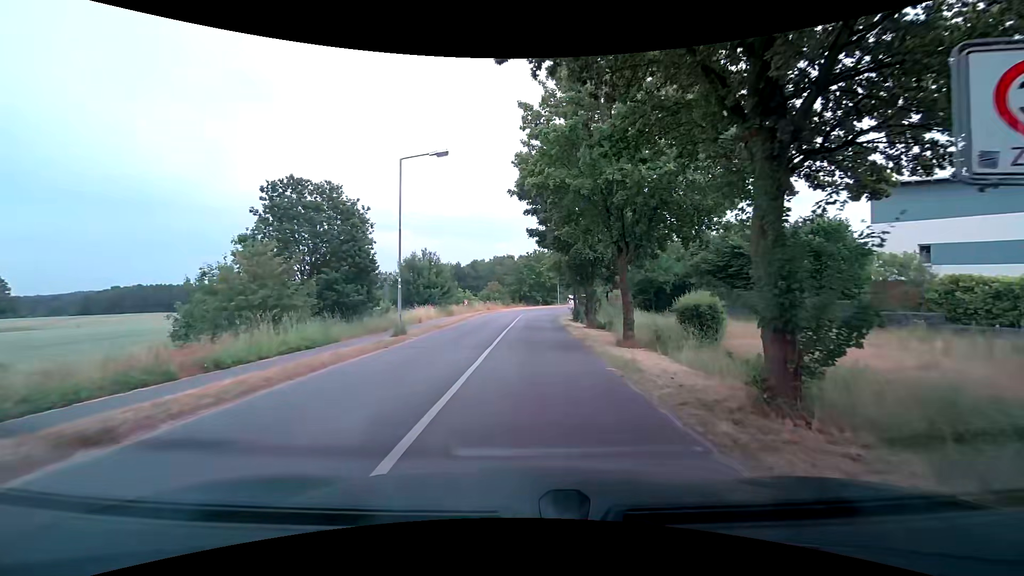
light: Day
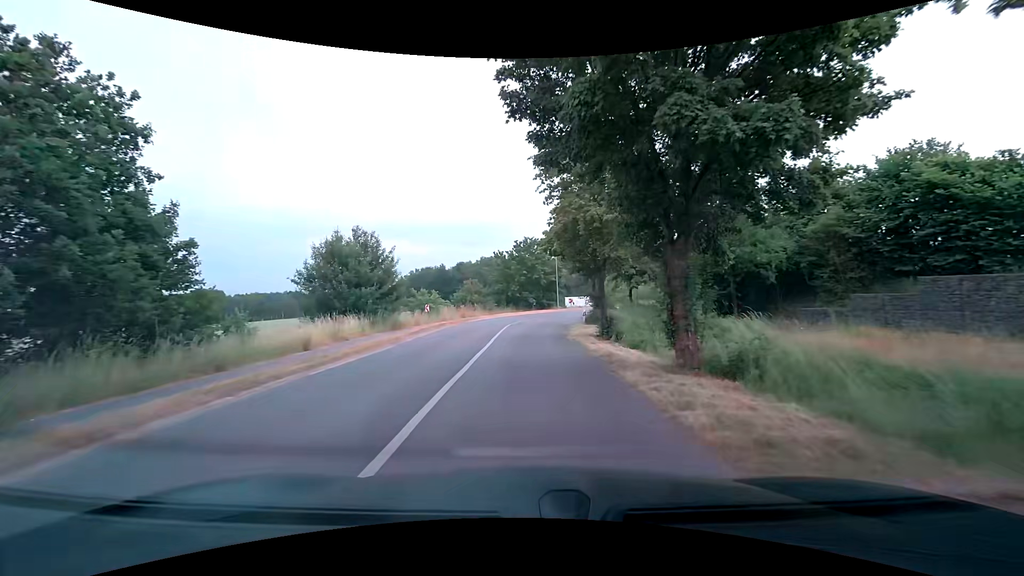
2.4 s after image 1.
(+0.1, +16.5) m; 0°
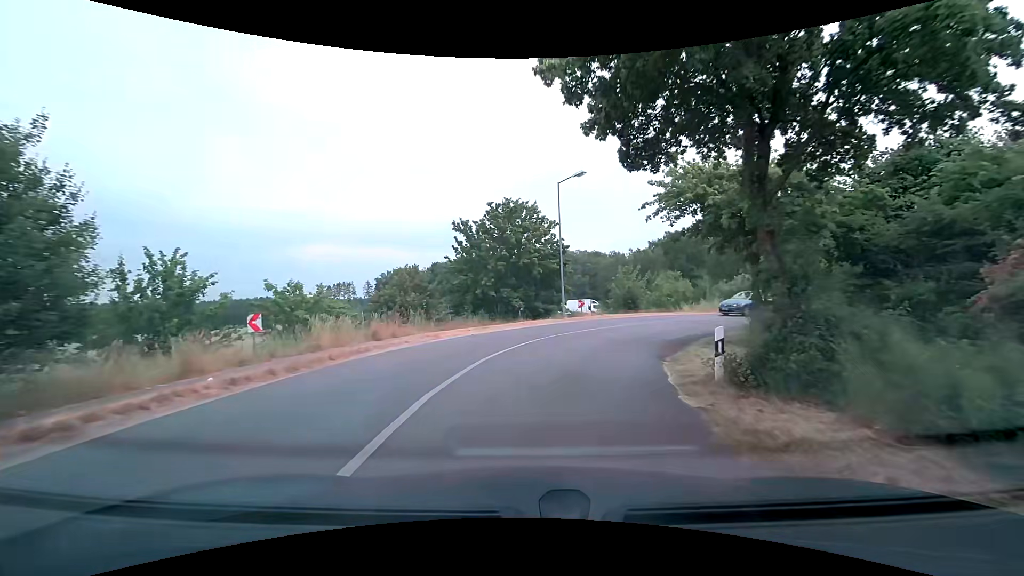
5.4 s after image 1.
(+0.2, +22.1) m; +1°
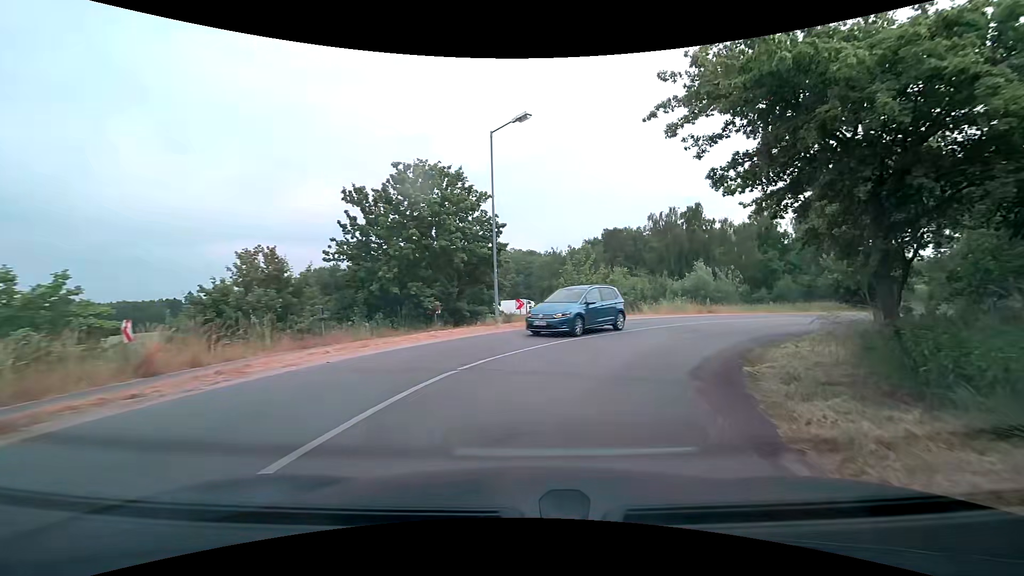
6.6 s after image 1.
(+0.5, +8.6) m; +8°
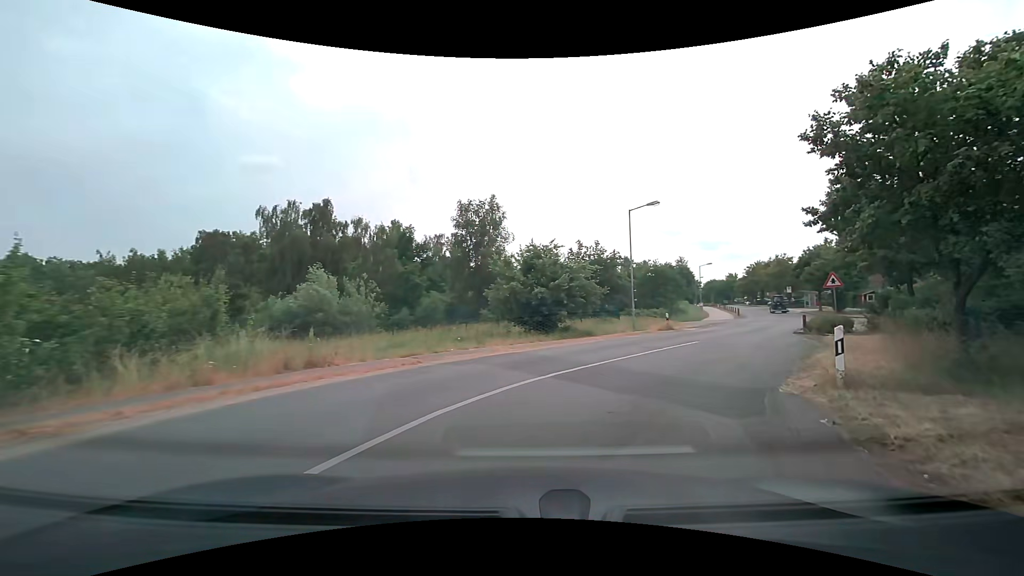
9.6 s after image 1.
(+6.4, +18.8) m; +40°
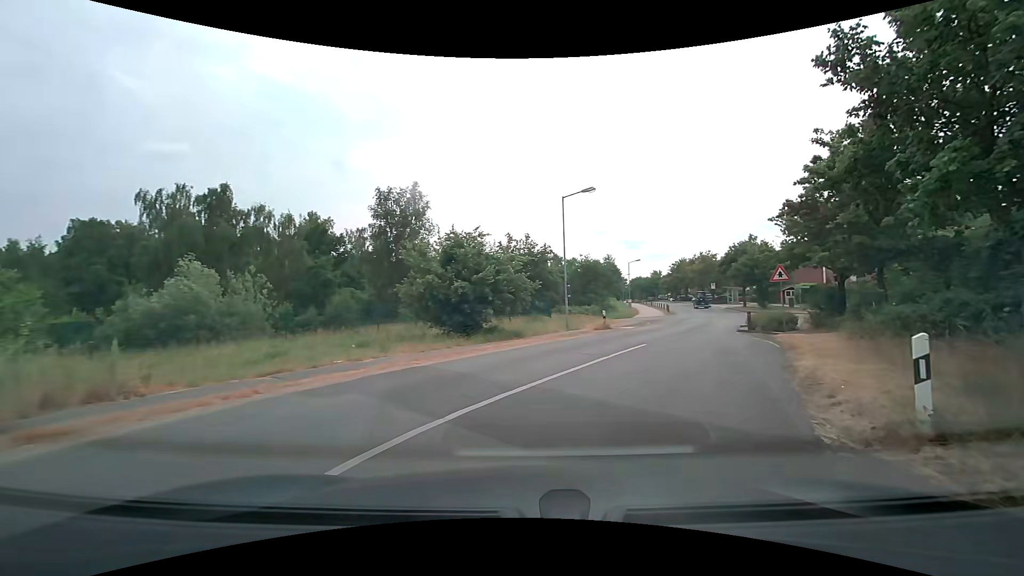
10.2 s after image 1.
(+0.2, +3.7) m; +7°
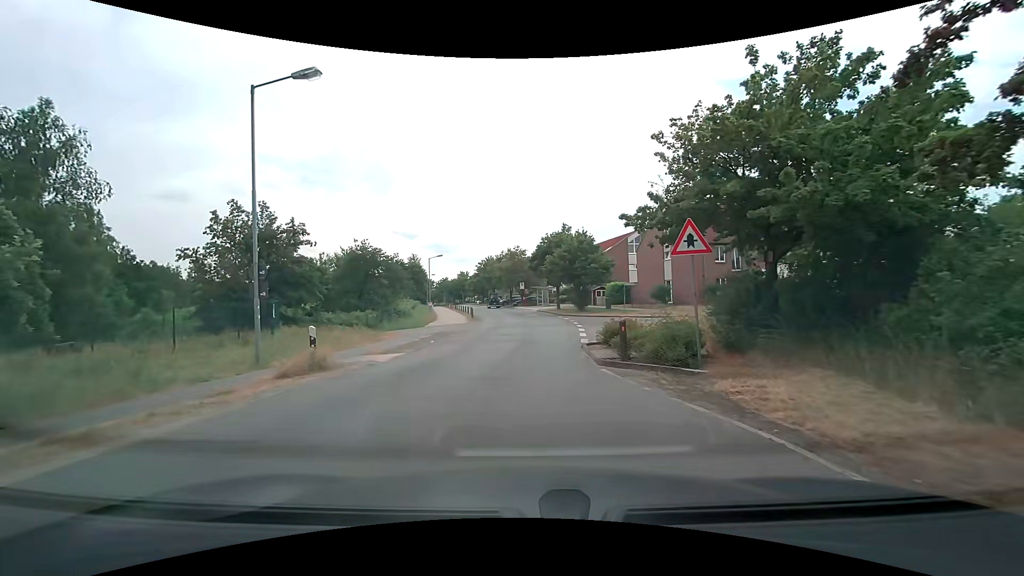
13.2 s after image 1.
(+3.7, +14.0) m; +22°
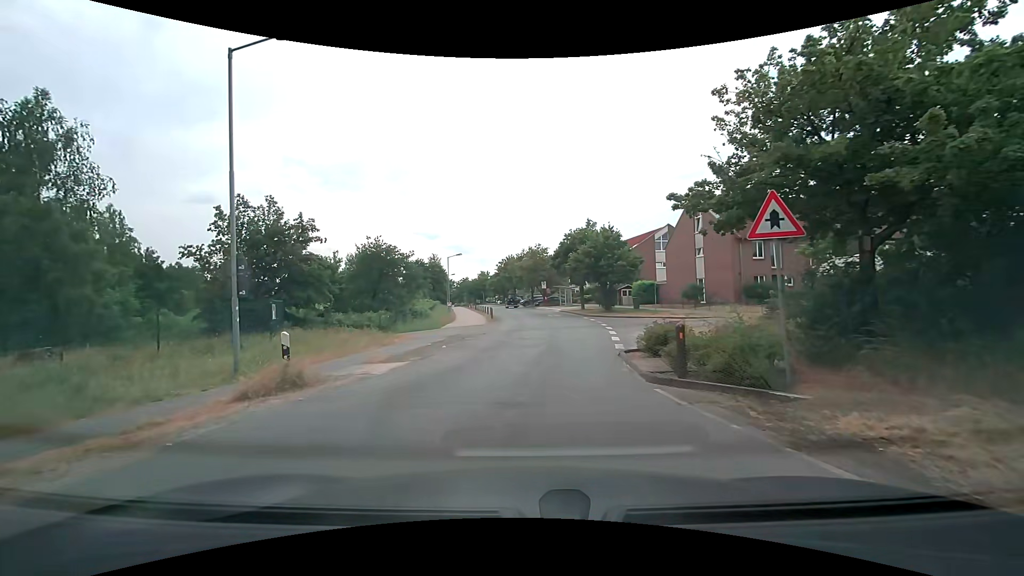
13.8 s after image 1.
(0.0, +2.4) m; -2°
(0, +10) (+1, +20) (+2, +30) (+3, +40) (+2, +50) (+1, +60) (0, +70) (-2, +80) (-3, +89) (-5, +99) m
